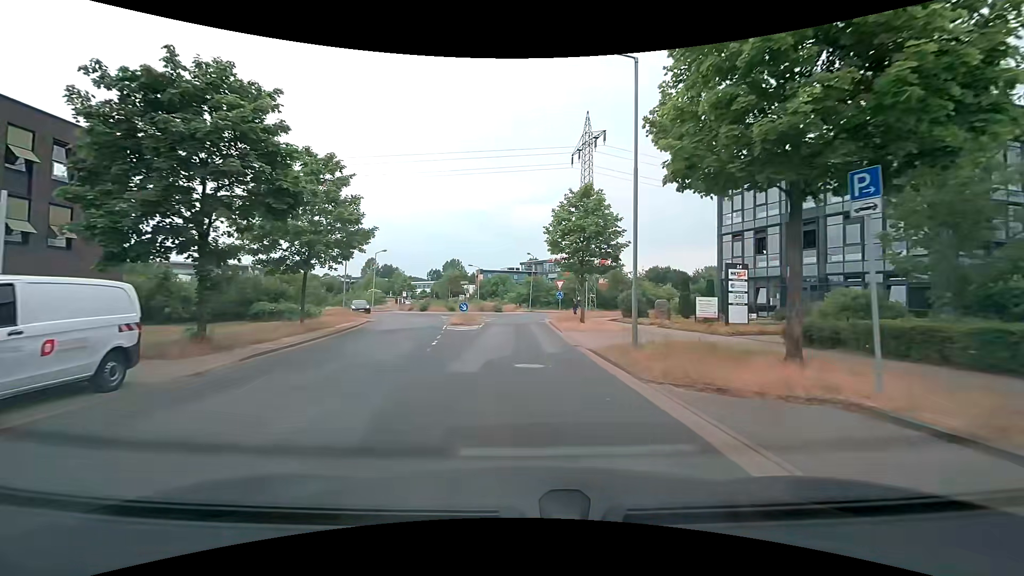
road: residential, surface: asphalt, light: Day
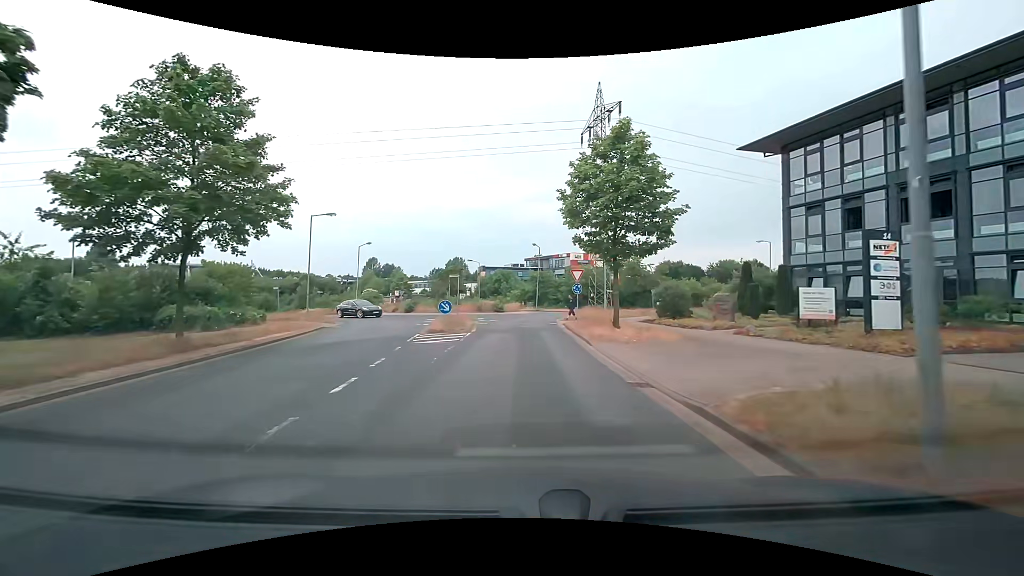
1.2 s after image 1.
(-0.1, +8.8) m; 0°
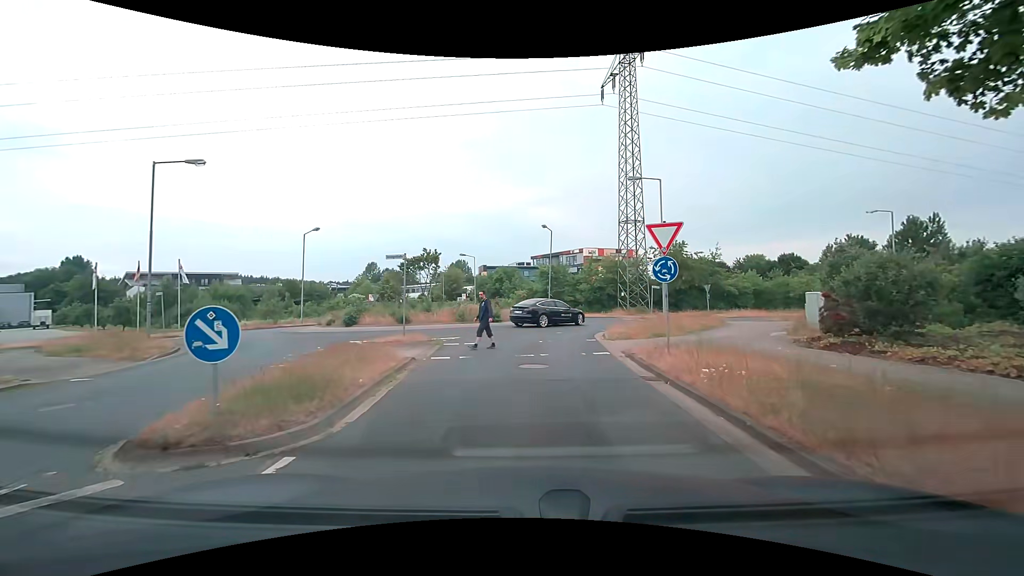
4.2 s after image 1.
(-0.2, +16.4) m; -1°
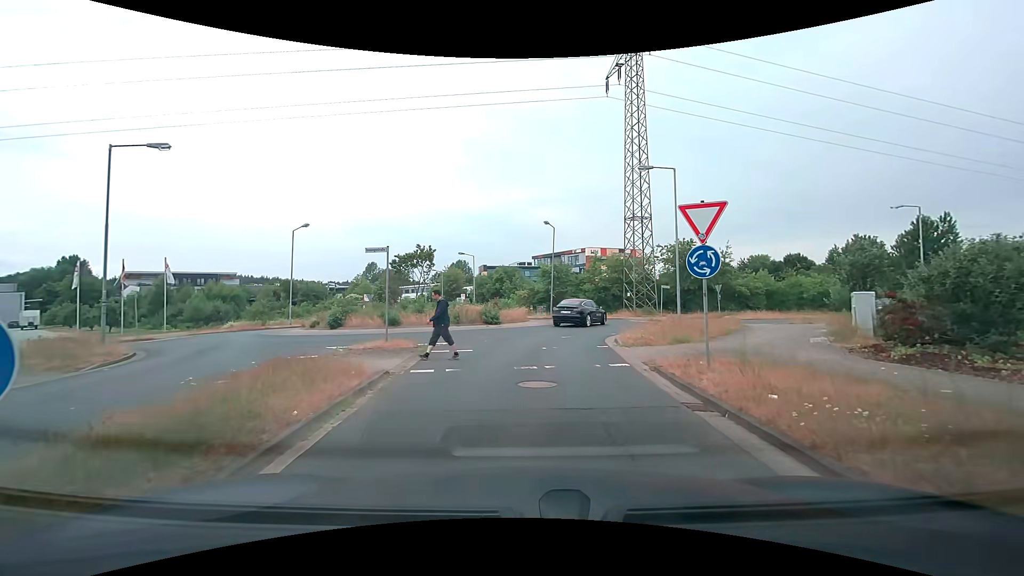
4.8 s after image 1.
(0.0, +2.3) m; 0°
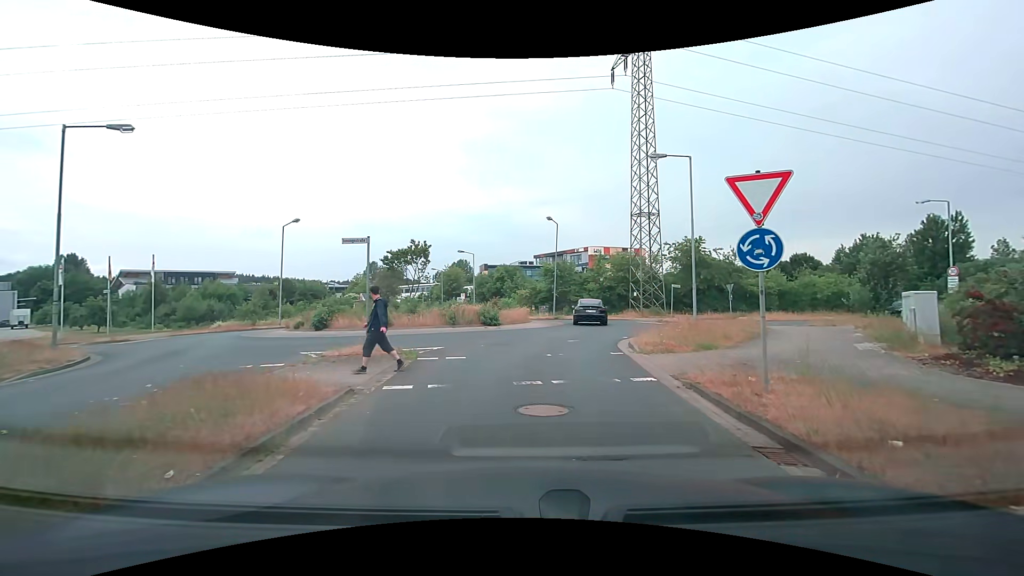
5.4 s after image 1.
(0.0, +2.0) m; 0°
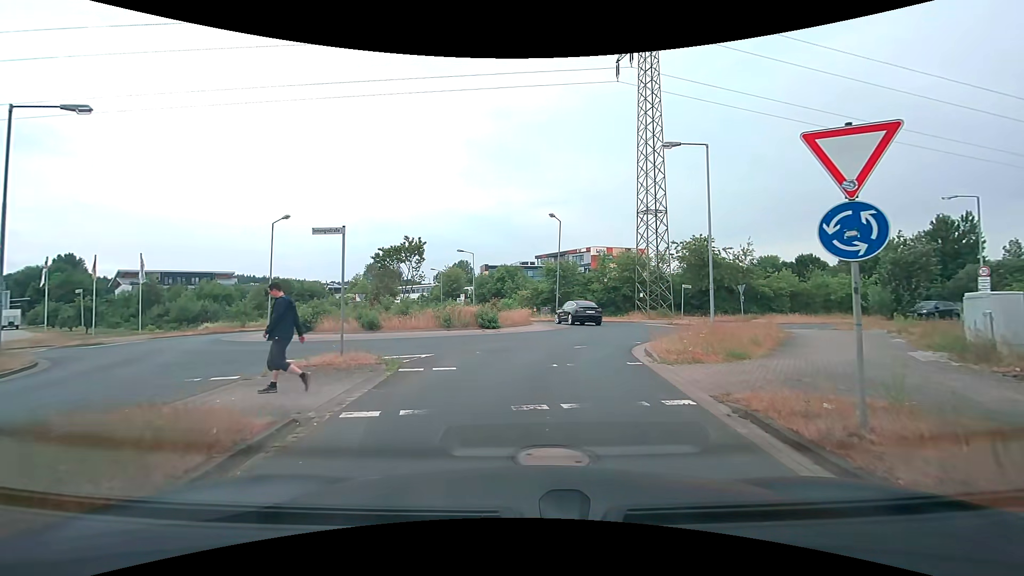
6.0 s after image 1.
(0.0, +1.9) m; 0°
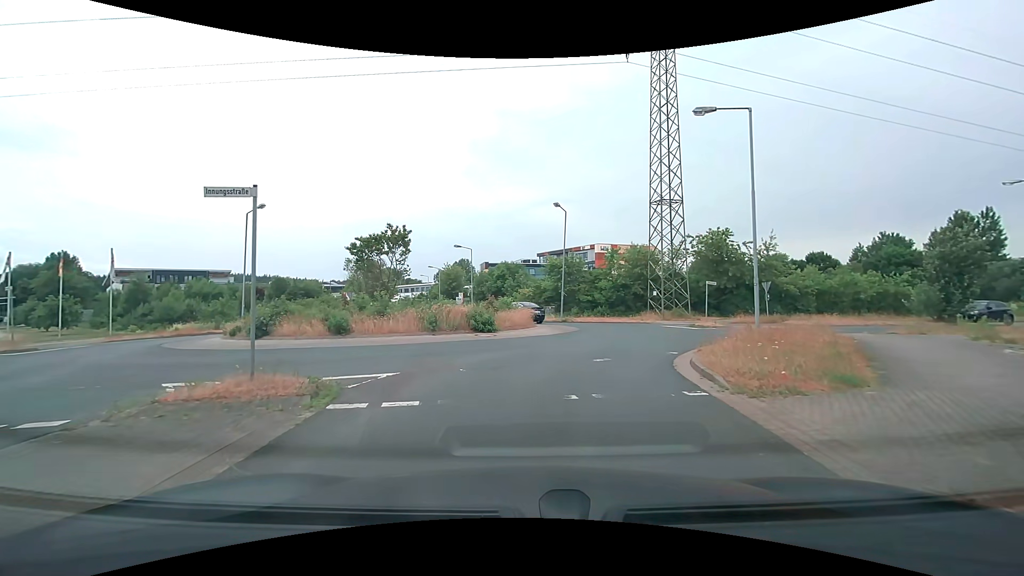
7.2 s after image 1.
(0.0, +3.8) m; 0°
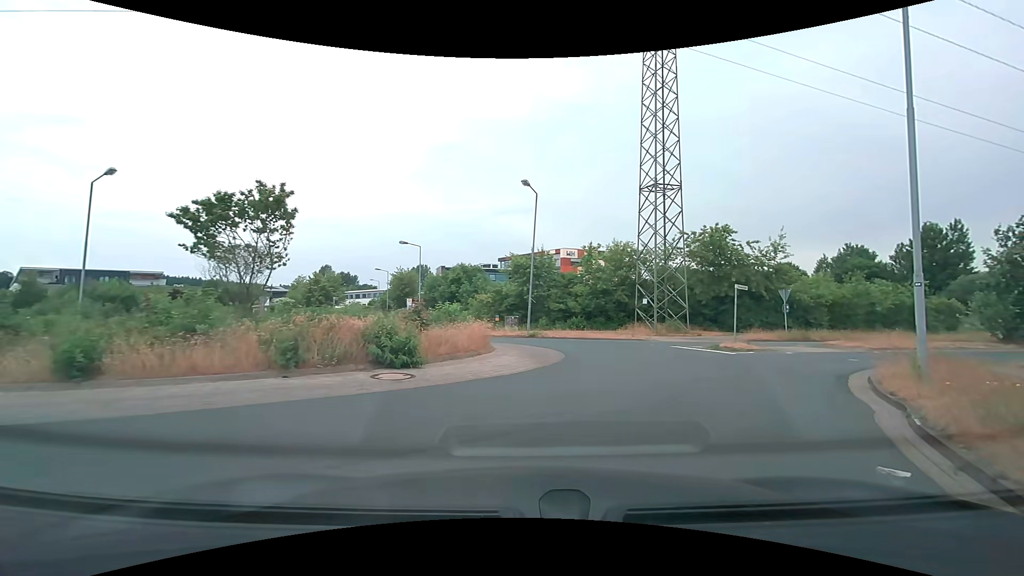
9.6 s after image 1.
(0.0, +8.8) m; +4°
(+2, +10) (+3, +19) (-2, +27) (-12, +29) (-19, +23) (-27, +17) (-37, +14) (-47, +12) (-56, +9) (-66, +6) m
